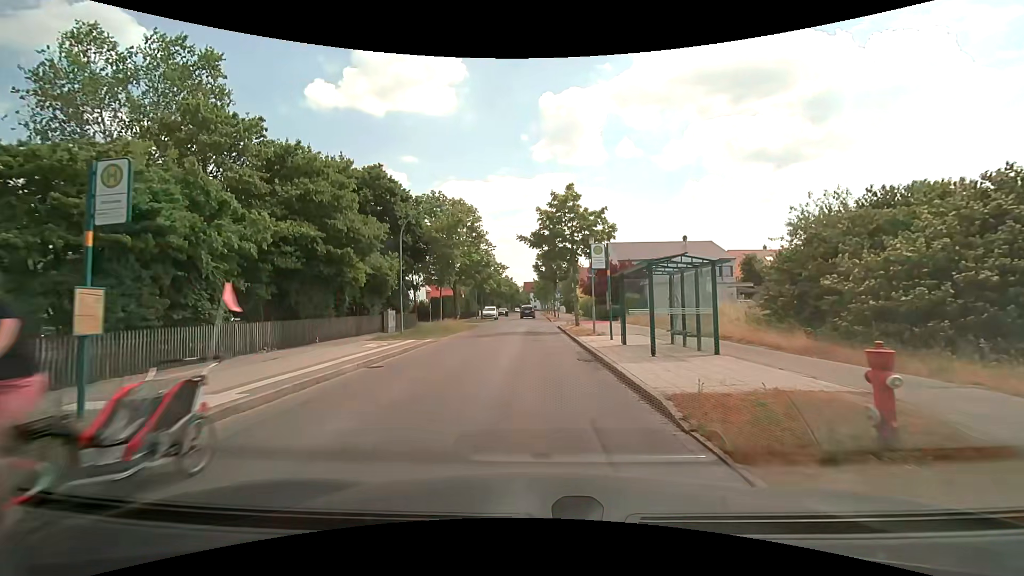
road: residential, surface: asphalt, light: Day
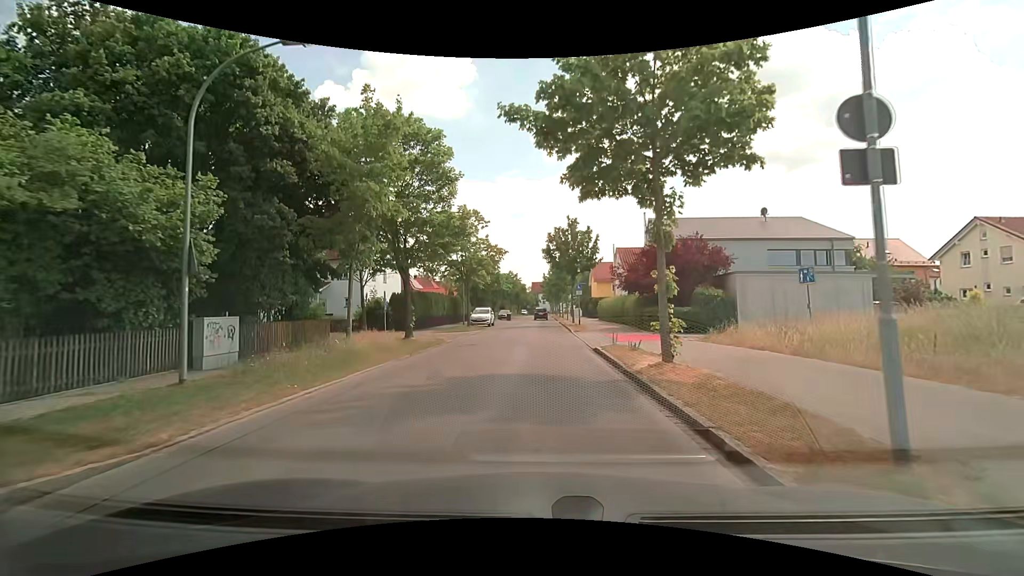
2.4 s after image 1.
(-0.3, +17.7) m; -1°
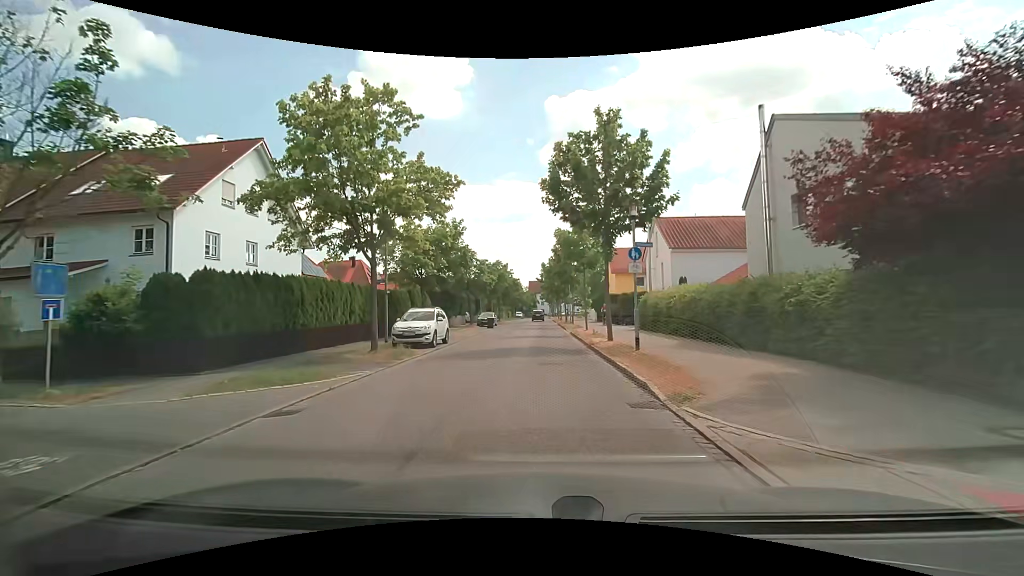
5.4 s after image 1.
(+0.1, +22.8) m; 0°
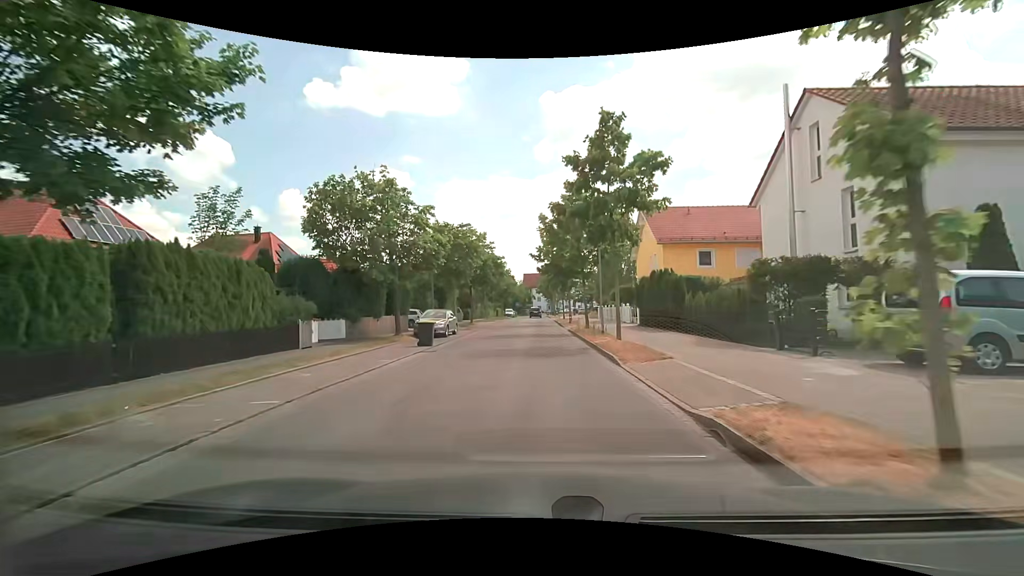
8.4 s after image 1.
(0.0, +25.3) m; +1°
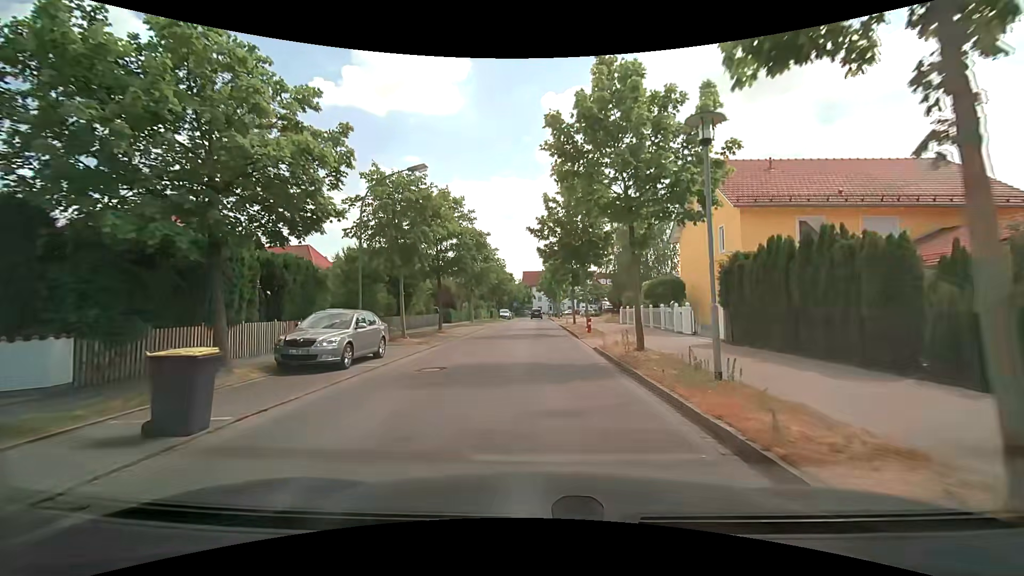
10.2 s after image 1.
(-0.1, +13.9) m; 0°
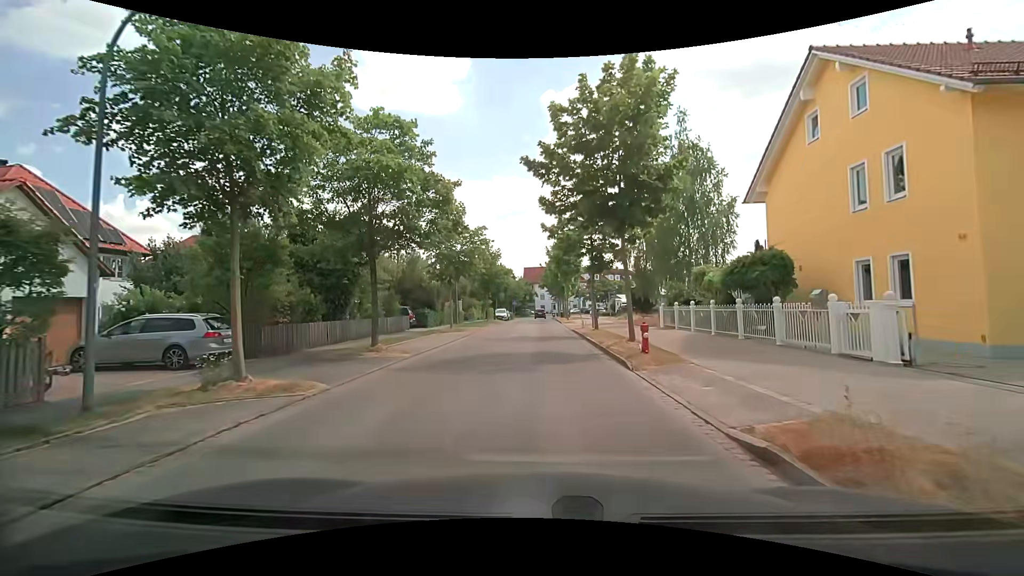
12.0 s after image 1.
(0.0, +12.0) m; 0°
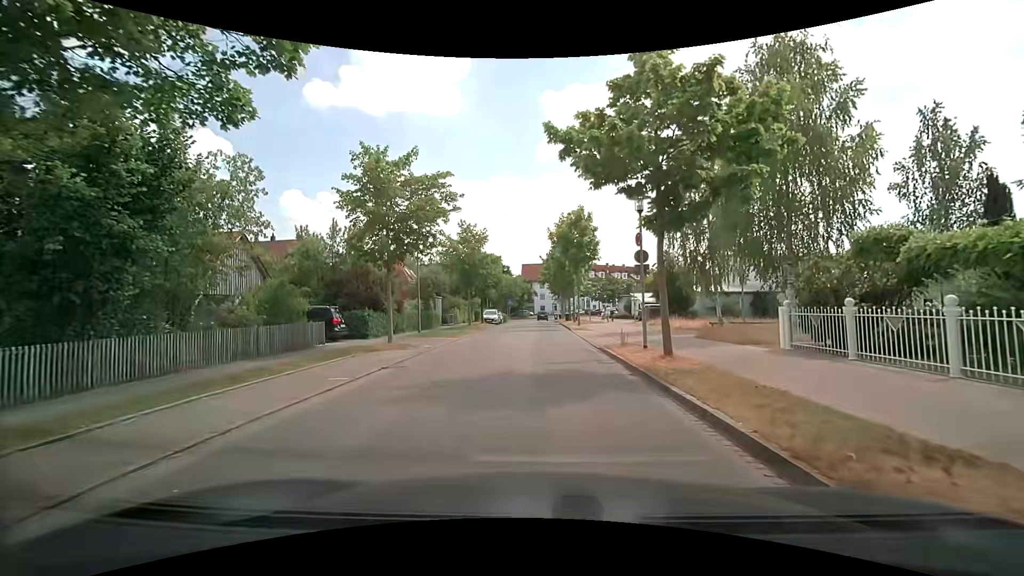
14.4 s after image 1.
(-0.1, +13.4) m; 0°
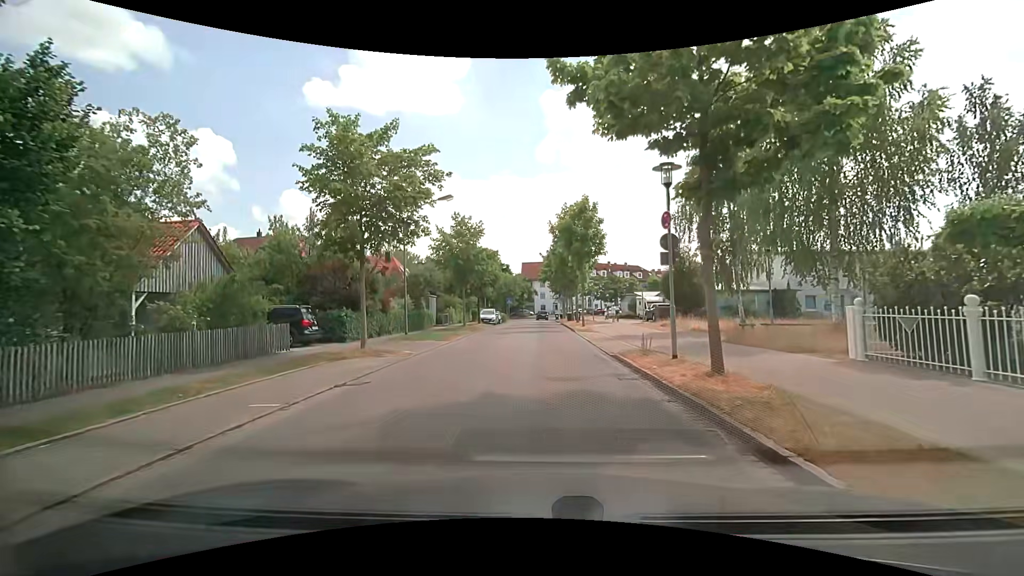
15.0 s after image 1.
(0.0, +3.0) m; 0°
(0, +10) (0, +20) (0, +30) (0, +40) (+1, +50) (+1, +60) (+1, +70) (+1, +80) (+2, +90) (+5, +99) m
